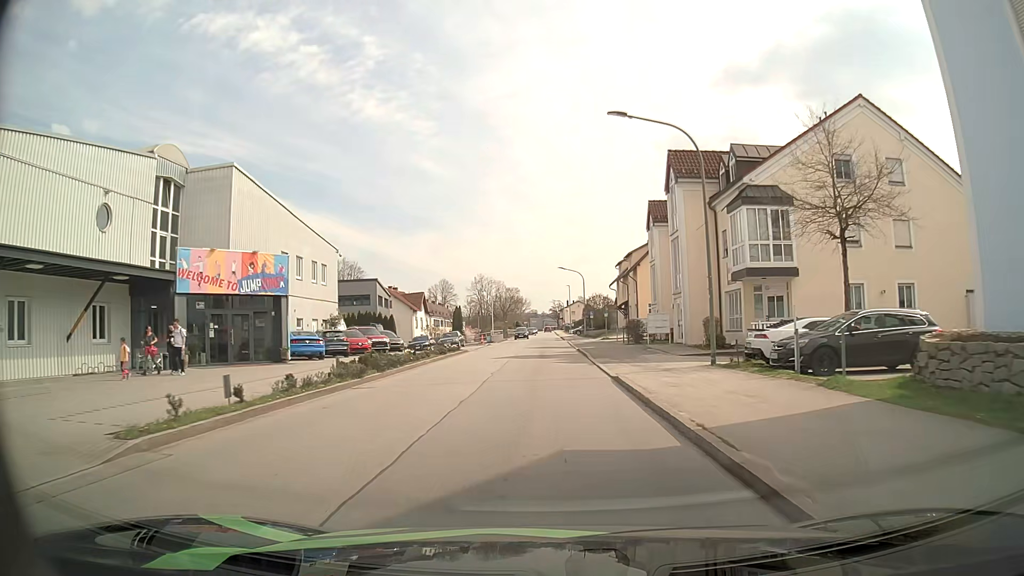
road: unclassified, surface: asphalt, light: Day
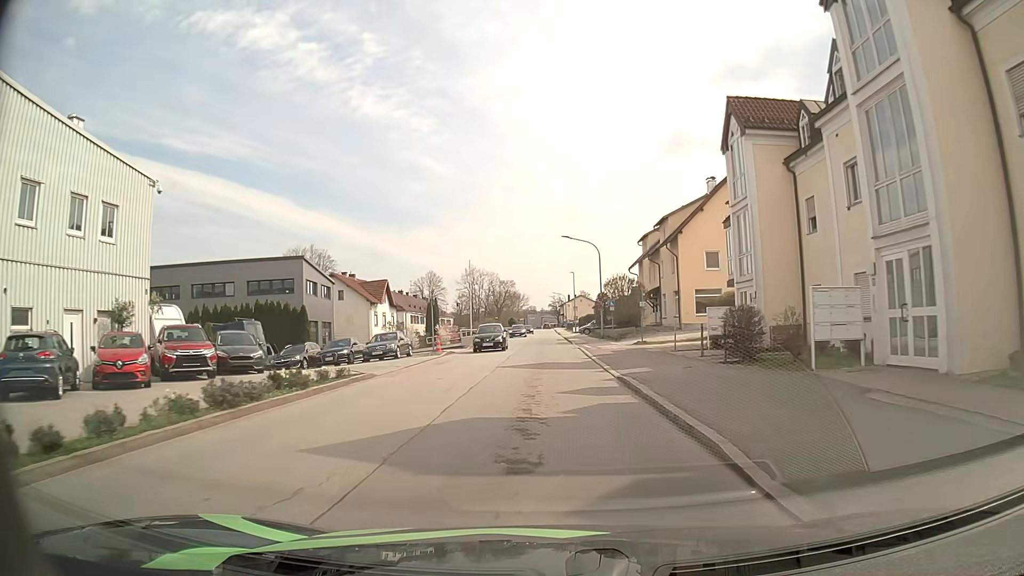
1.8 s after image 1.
(0.0, +22.5) m; 0°
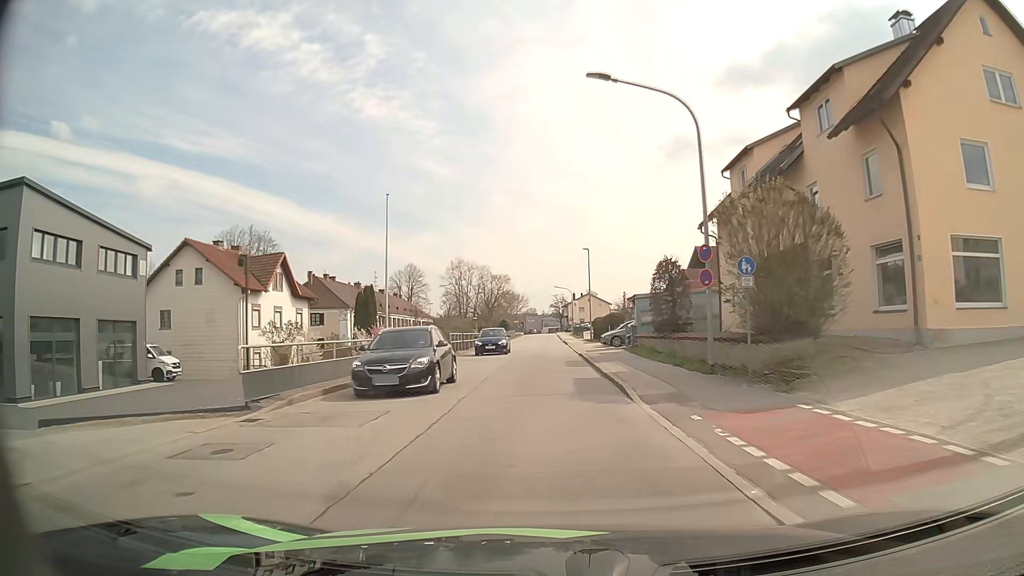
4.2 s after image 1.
(+0.2, +31.7) m; 0°
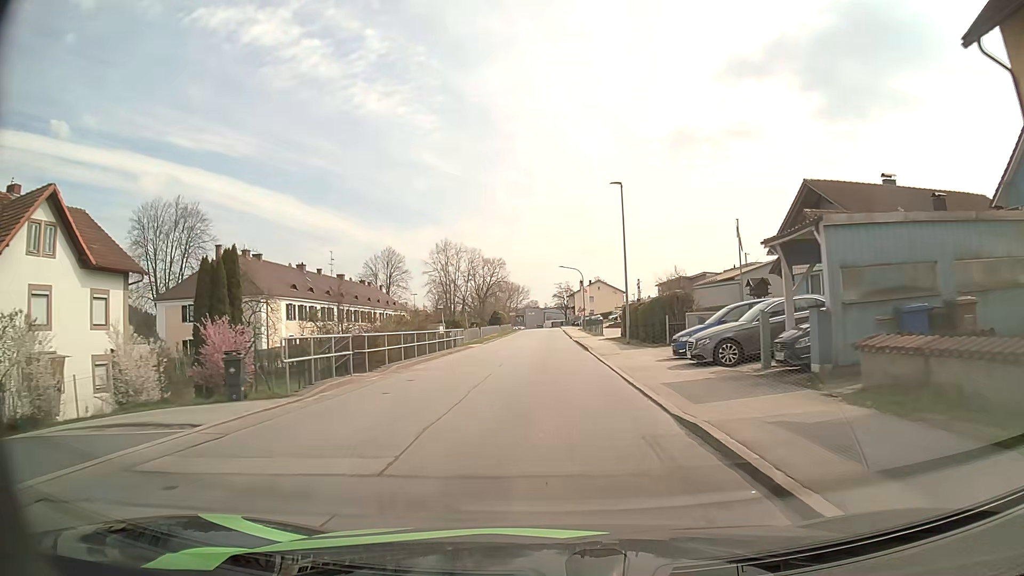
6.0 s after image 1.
(-0.1, +25.4) m; 0°
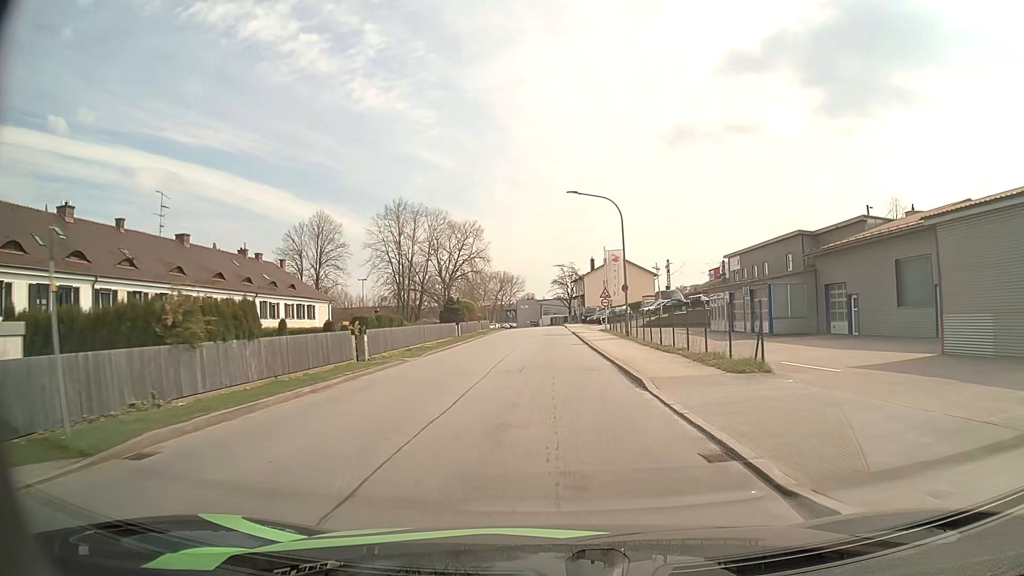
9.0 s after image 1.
(+0.1, +43.0) m; 0°
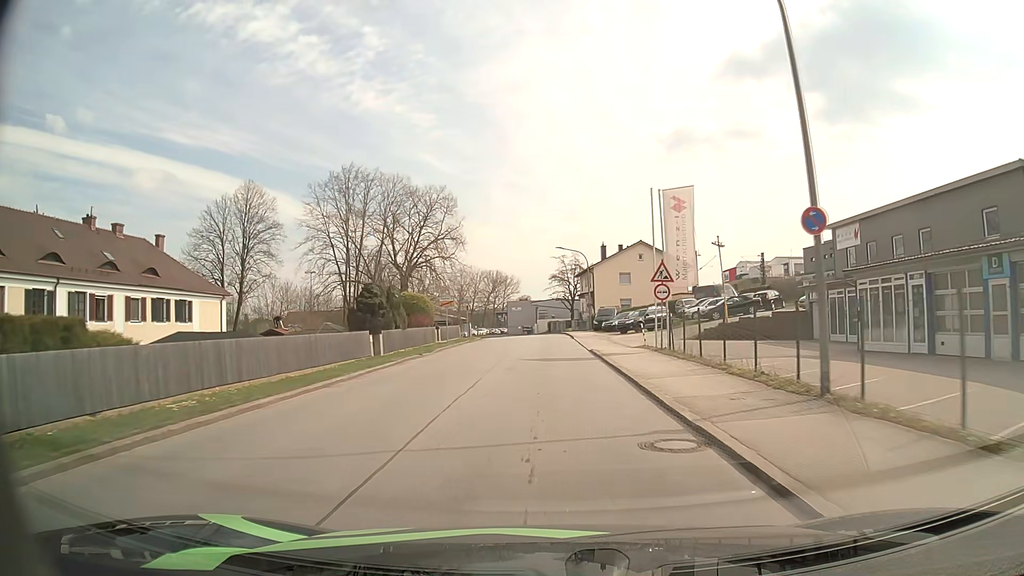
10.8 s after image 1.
(0.0, +24.9) m; 0°
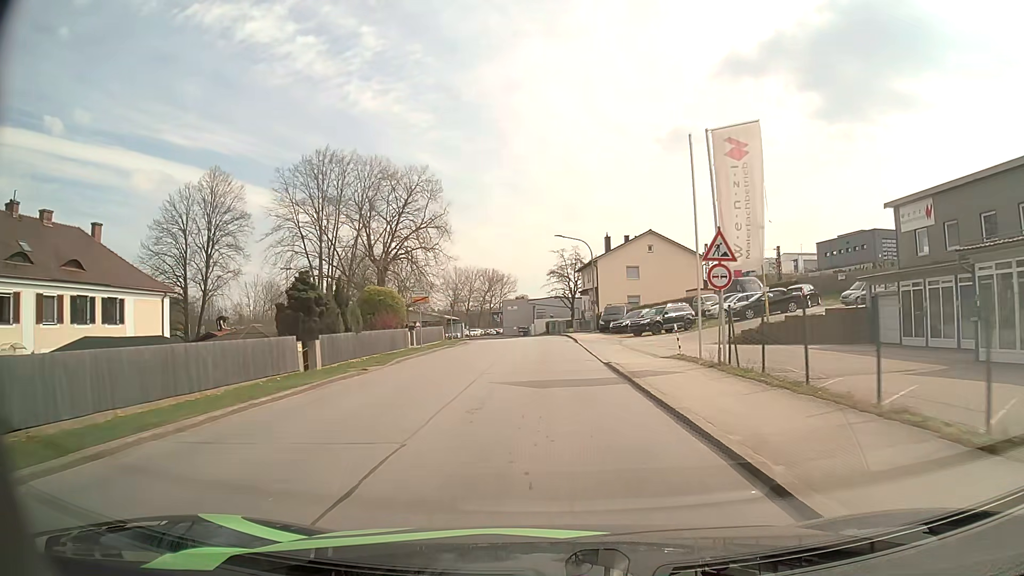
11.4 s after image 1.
(0.0, +8.1) m; 0°
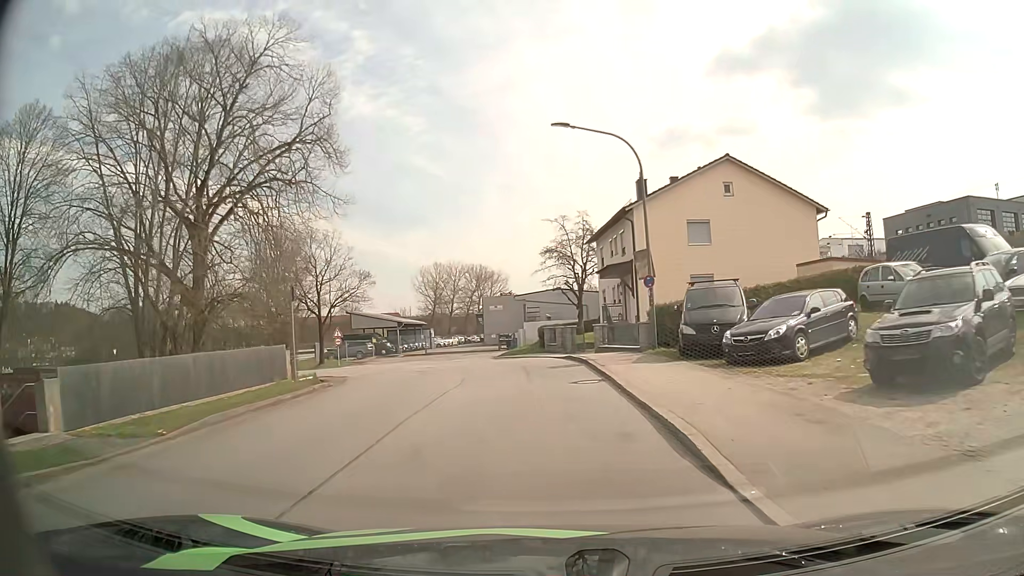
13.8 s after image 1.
(+0.1, +29.3) m; 0°
(0, +10) (-1, +20) (-4, +29) (-9, +38) (-16, +45) (-24, +52) (-30, +59) (-34, +68) (-36, +78) (-35, +88) m
